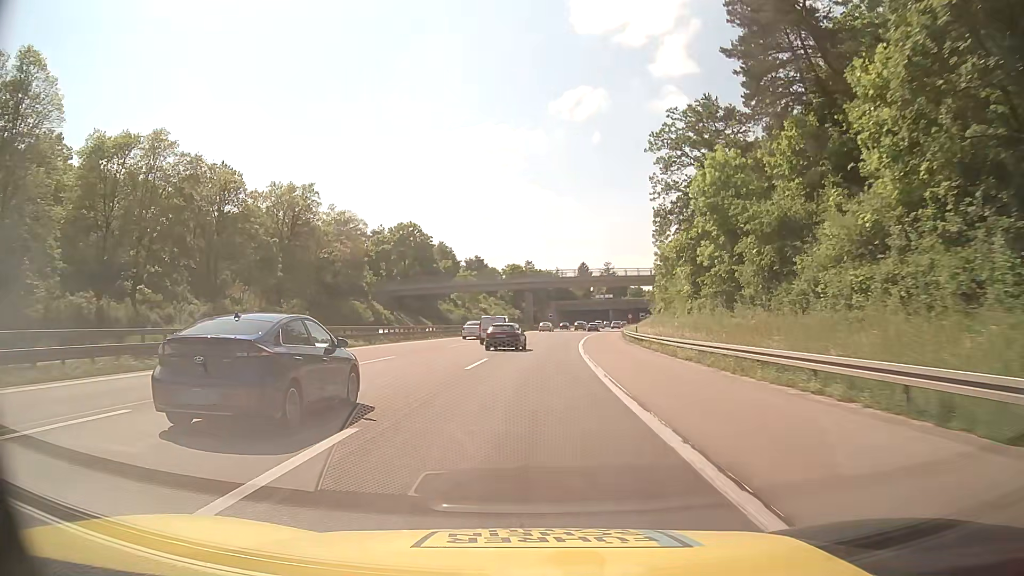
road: motorway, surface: asphalt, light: Day
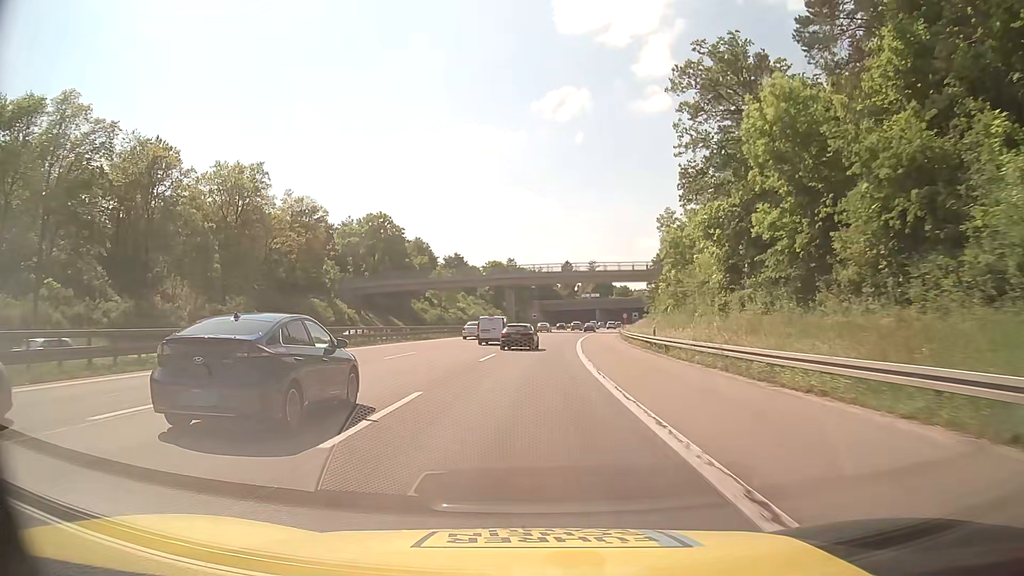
(+0.2, +13.2) m; +2°
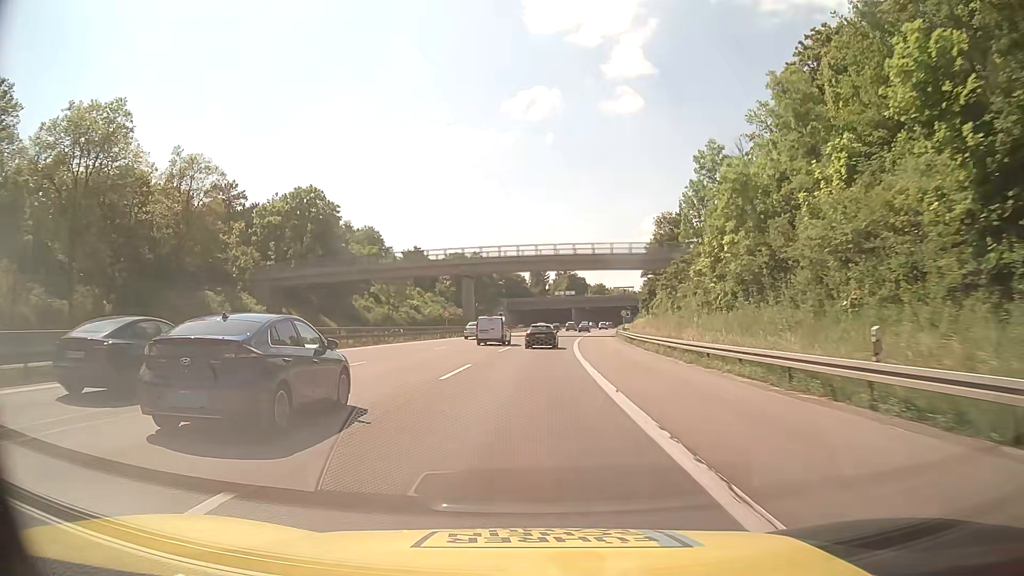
(+0.7, +26.4) m; +3°
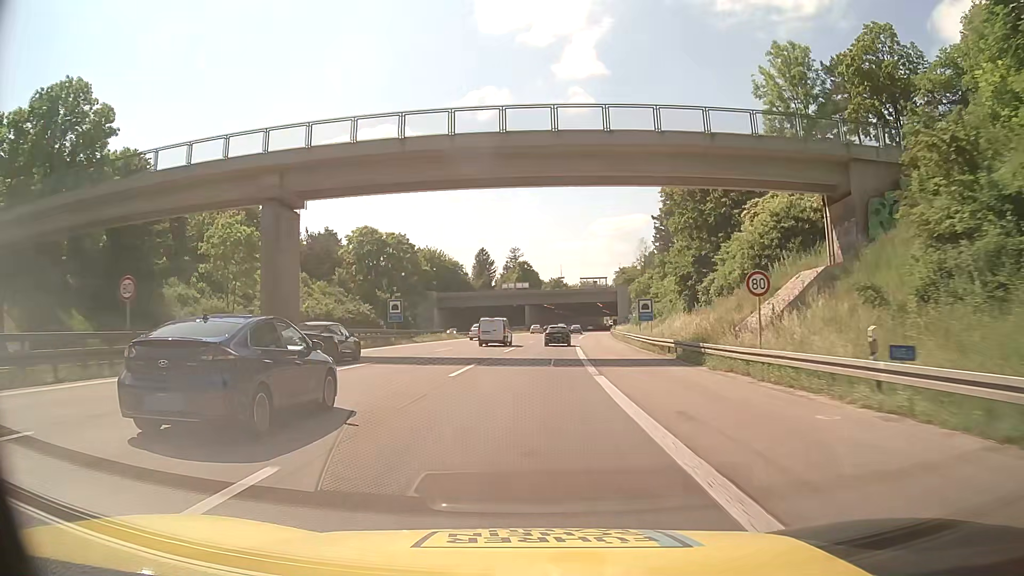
(+1.9, +52.7) m; +4°
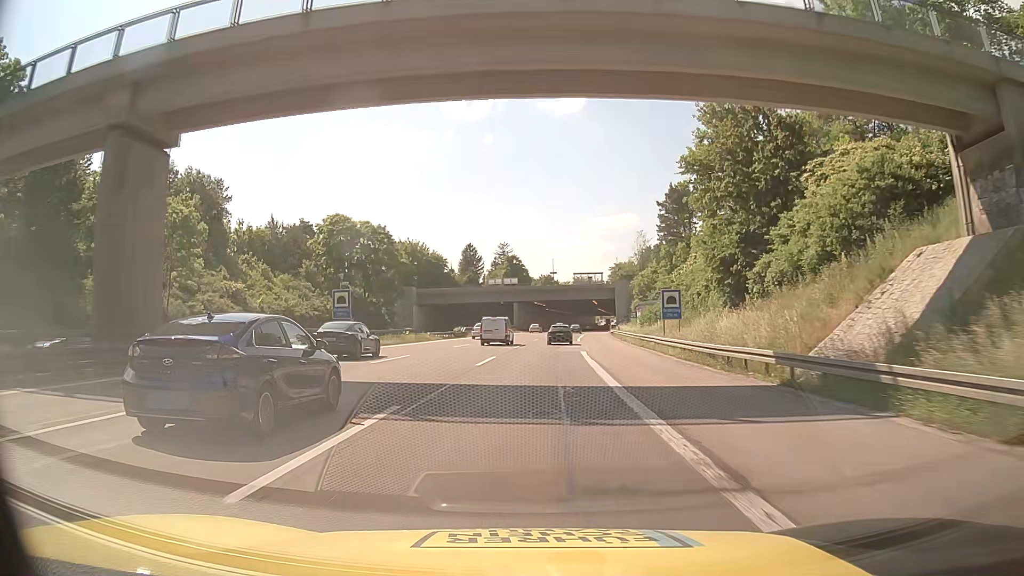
(+0.1, +13.2) m; +1°
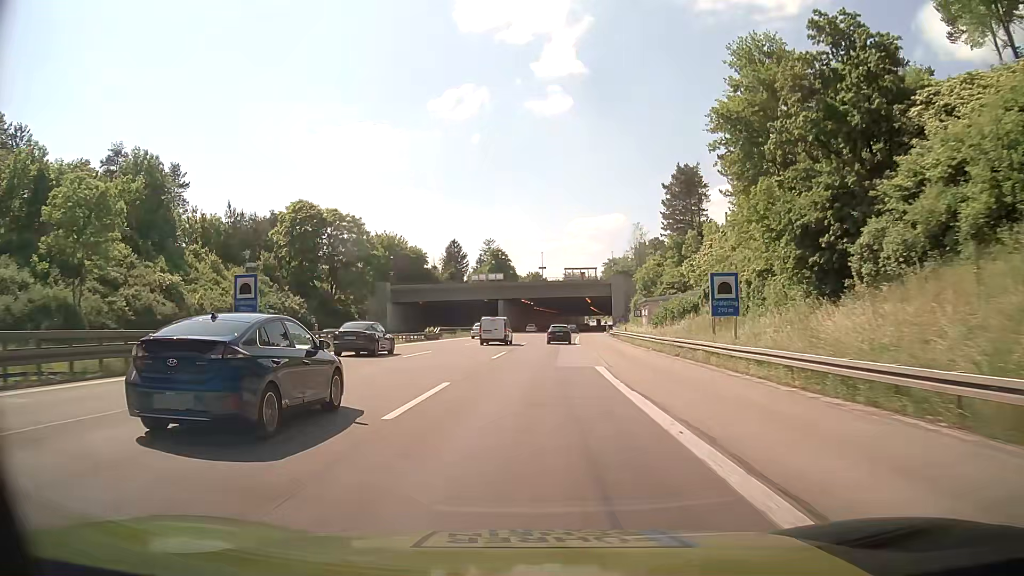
(+0.1, +13.2) m; +1°
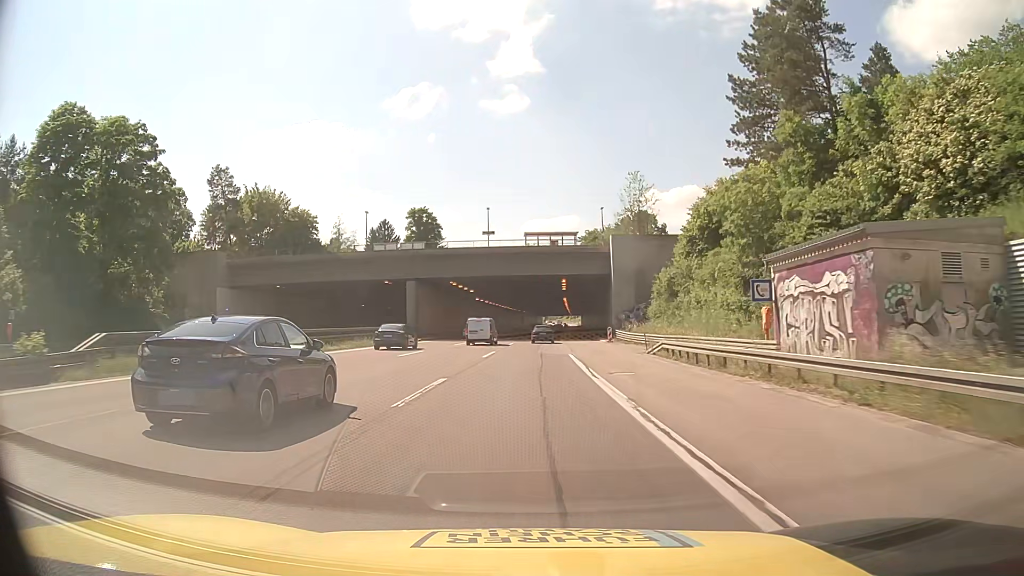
(+2.2, +52.3) m; +4°
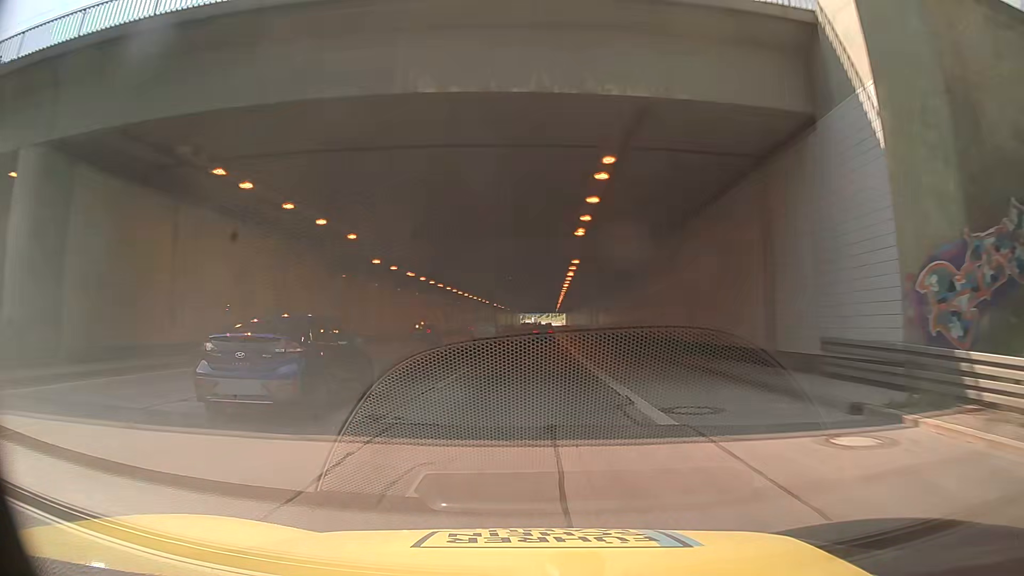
(+0.7, +51.8) m; +1°
